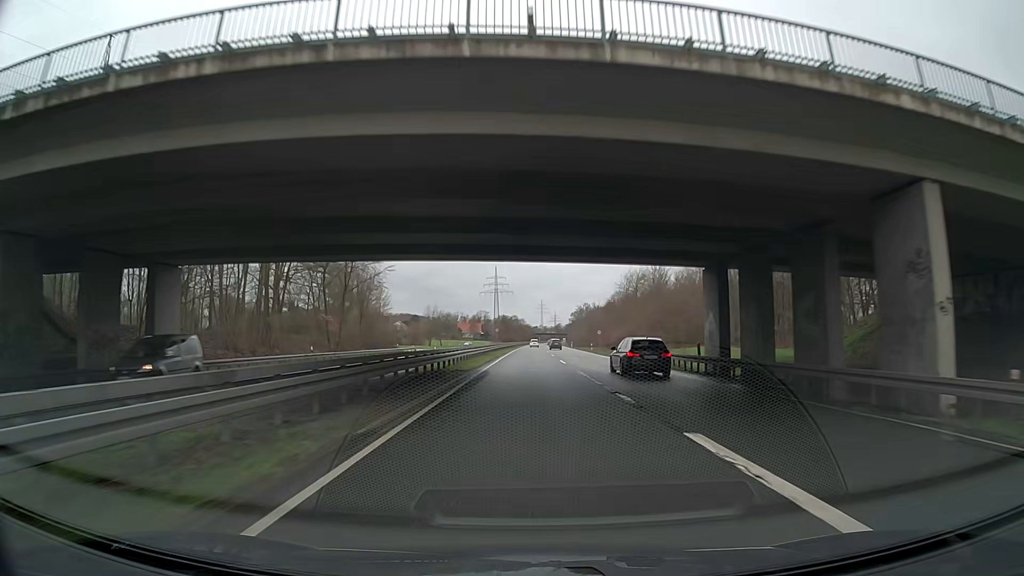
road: trunk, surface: asphalt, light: Day
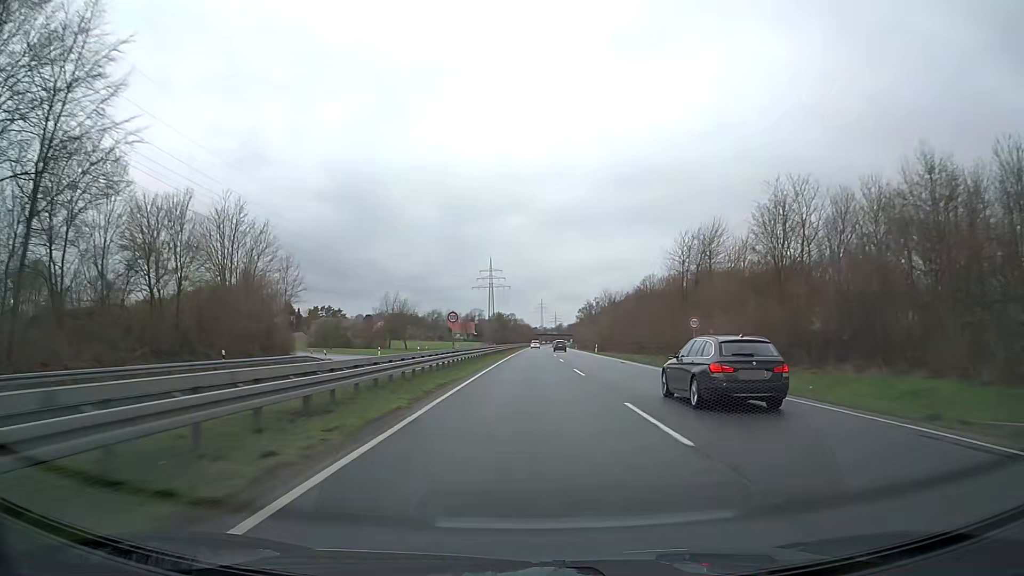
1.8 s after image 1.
(+0.2, +49.3) m; 0°
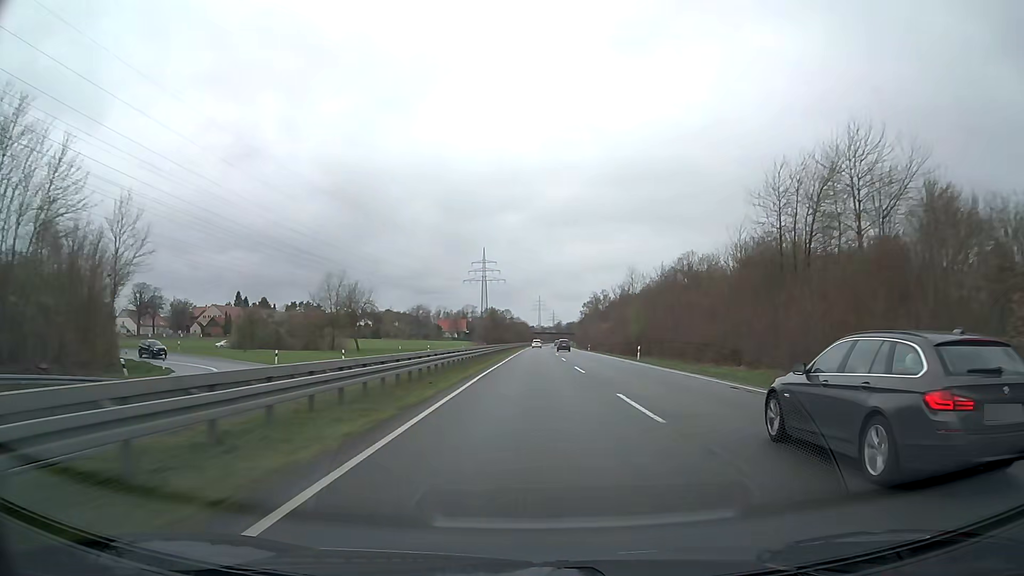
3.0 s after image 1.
(-0.1, +34.1) m; 0°
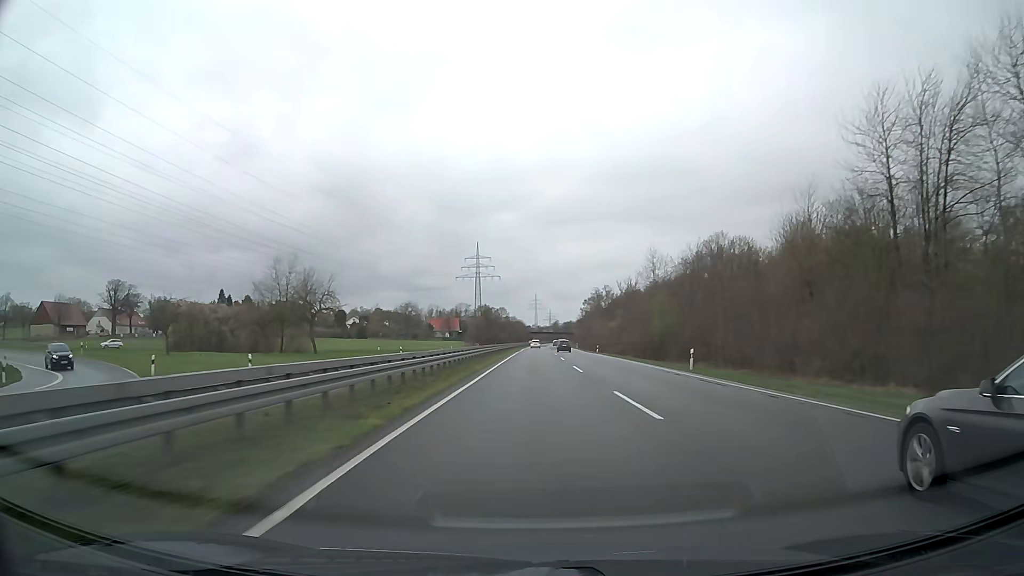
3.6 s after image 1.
(+0.1, +17.4) m; 0°
(0, +10) (0, +20) (0, +30) (0, +40) (0, +50) (0, +60) (+1, +70) (+1, +80) (+1, +90) (+1, +100) m
